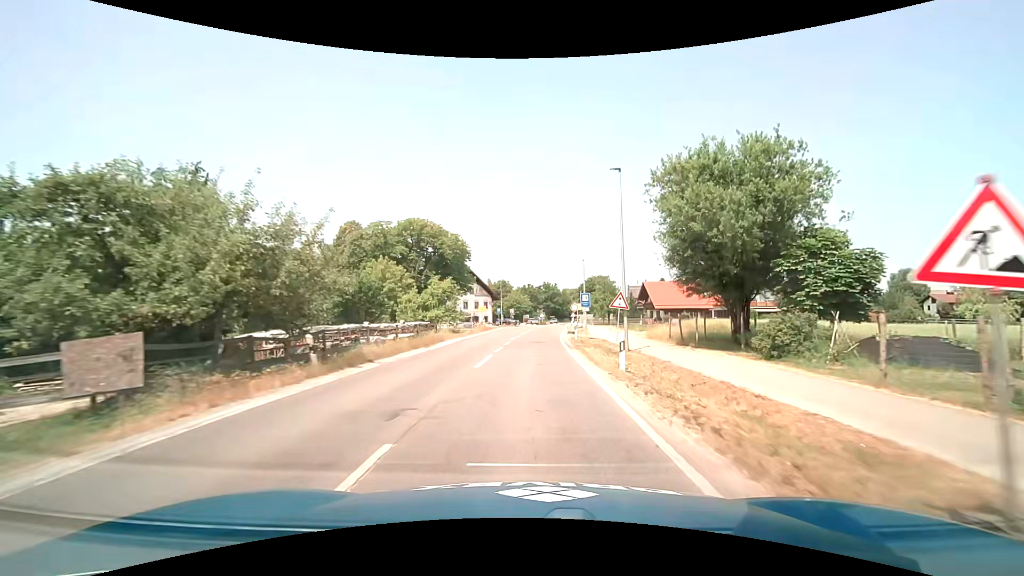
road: secondary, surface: asphalt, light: Day
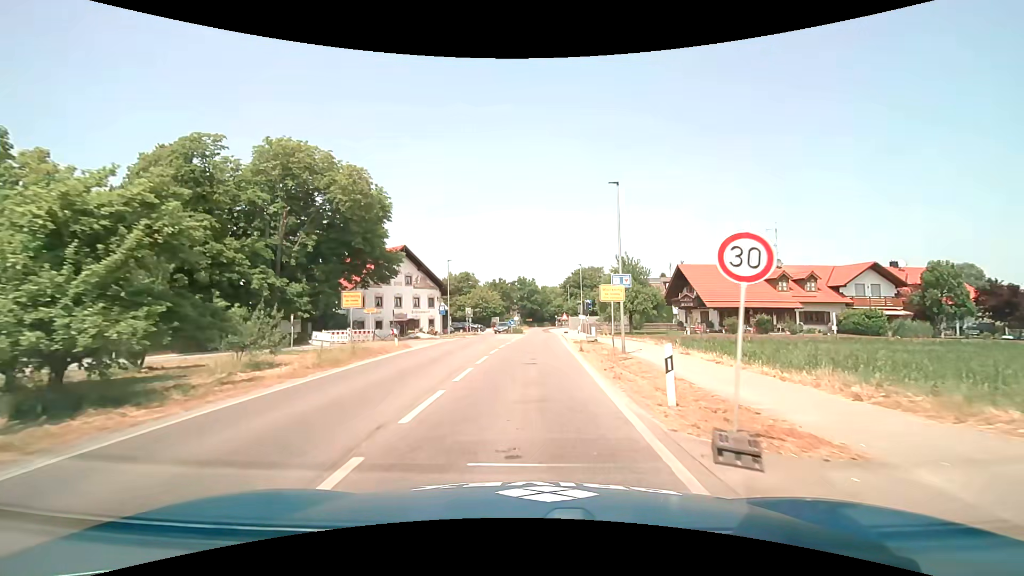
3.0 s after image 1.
(+0.9, +34.4) m; +3°
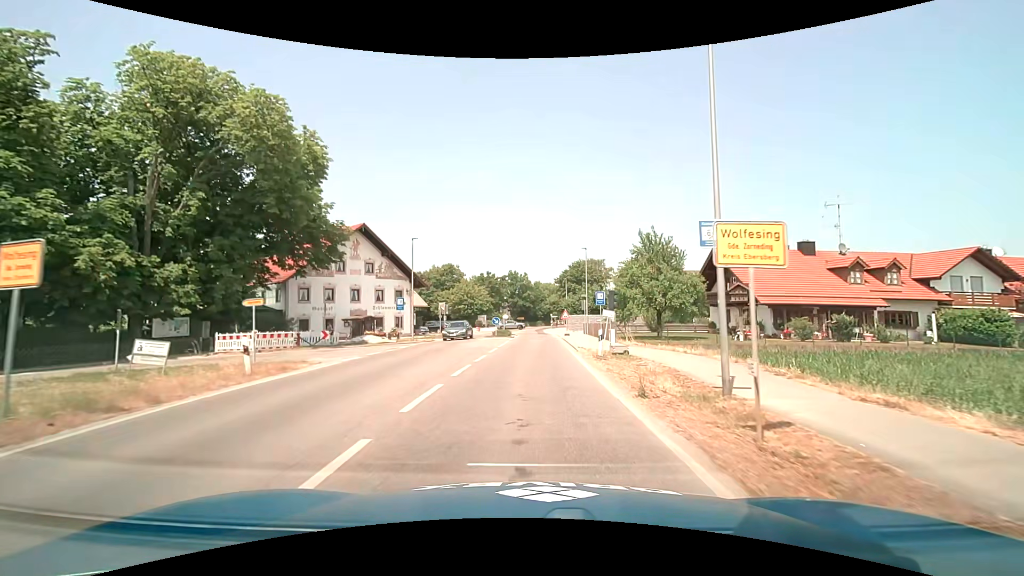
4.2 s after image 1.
(+0.1, +12.9) m; +1°
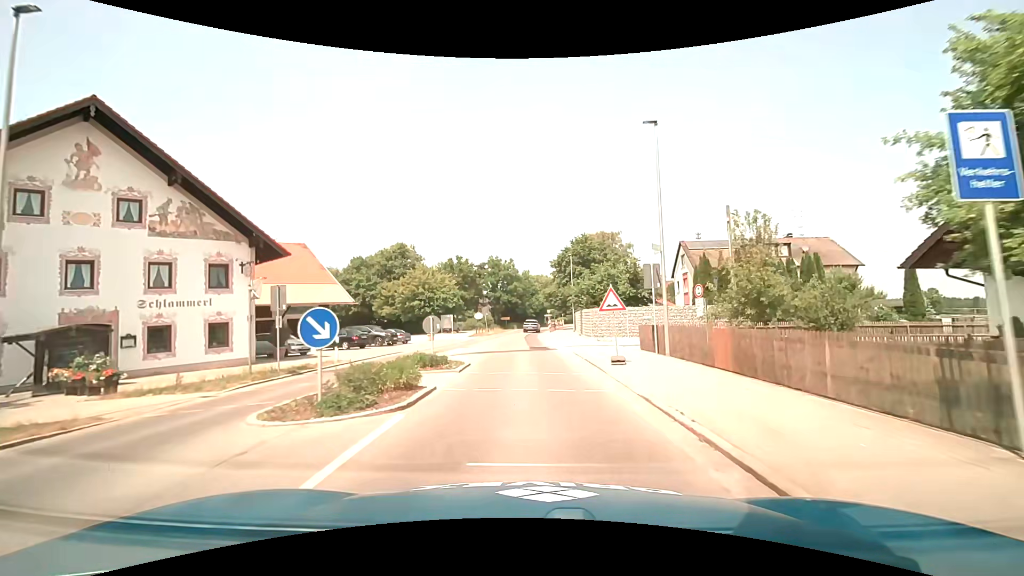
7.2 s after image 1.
(+0.4, +30.0) m; +1°
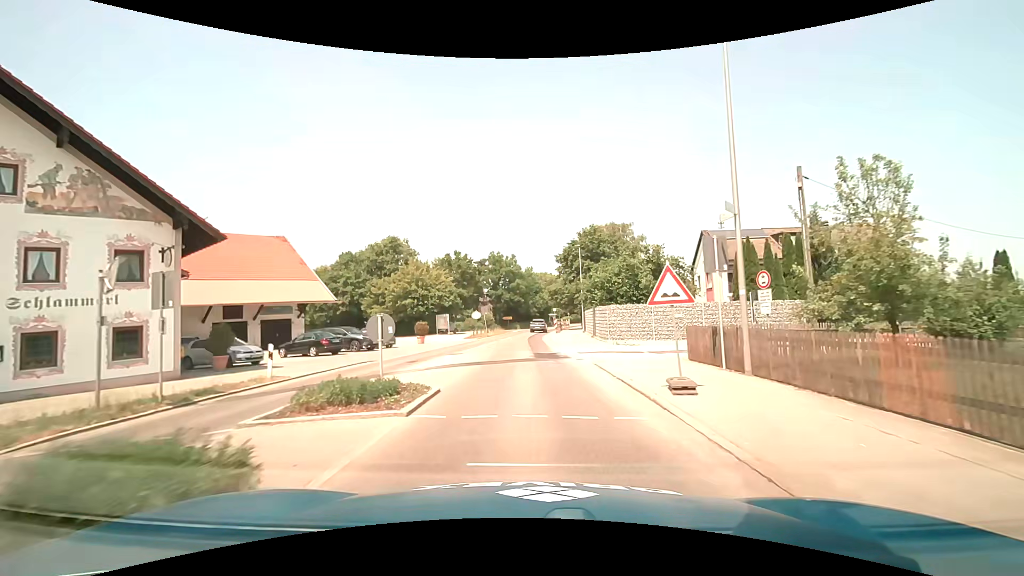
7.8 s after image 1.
(0.0, +5.8) m; 0°
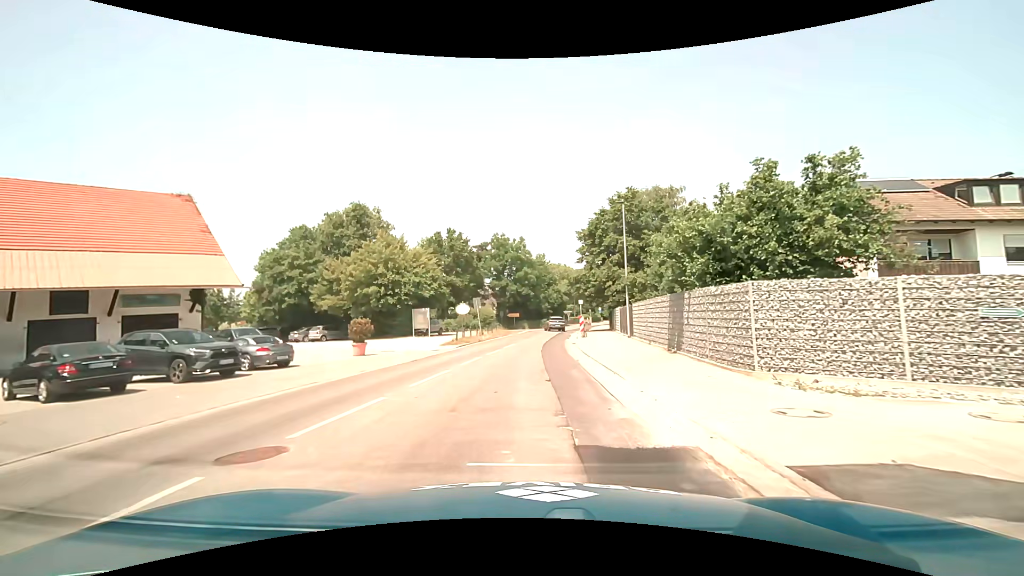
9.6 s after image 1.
(-0.3, +17.0) m; -1°
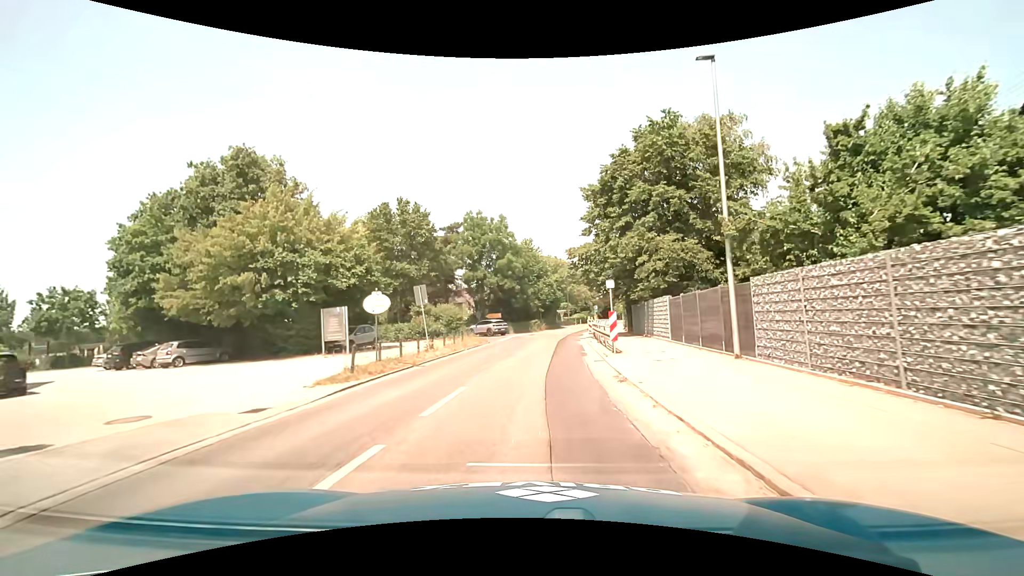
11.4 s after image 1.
(0.0, +16.8) m; +1°
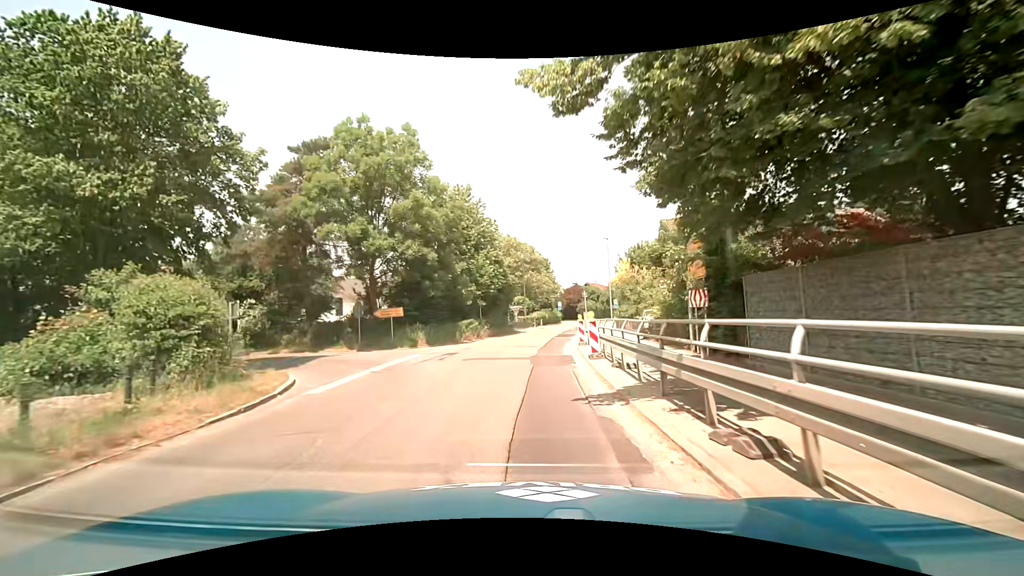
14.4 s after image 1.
(+1.4, +26.3) m; +5°
(0, +10) (-2, +20) (-9, +27) (-18, +31) (-27, +35) (-36, +39) (-45, +43) (-55, +47) (-64, +51) (-73, +55) m
